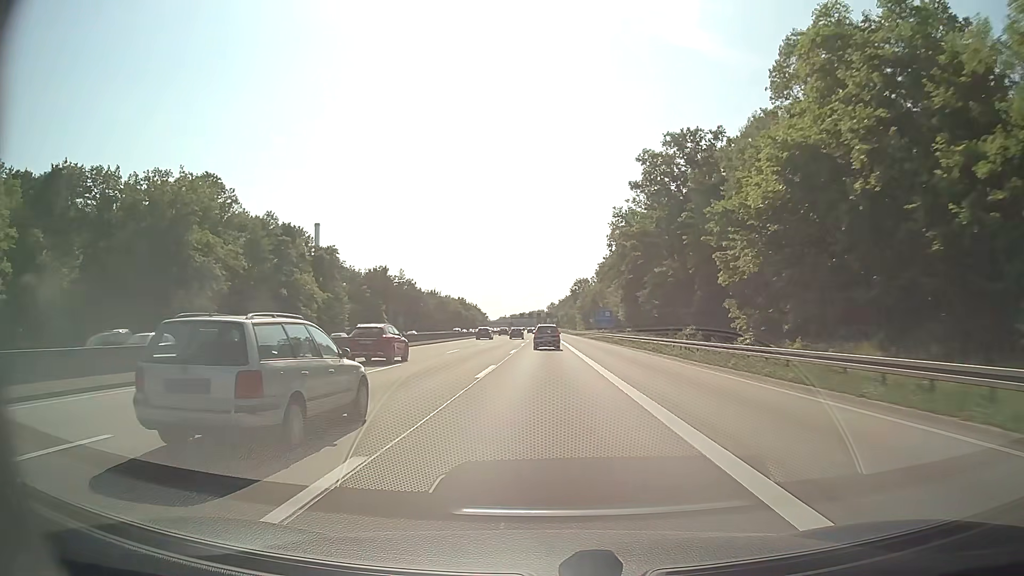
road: motorway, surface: asphalt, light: Day
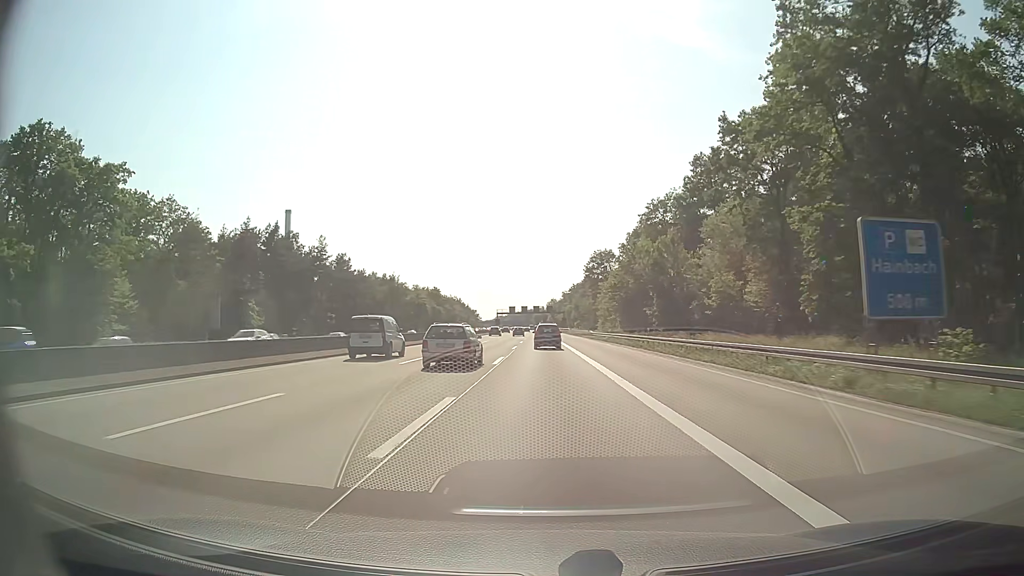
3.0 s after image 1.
(0.0, +84.2) m; 0°
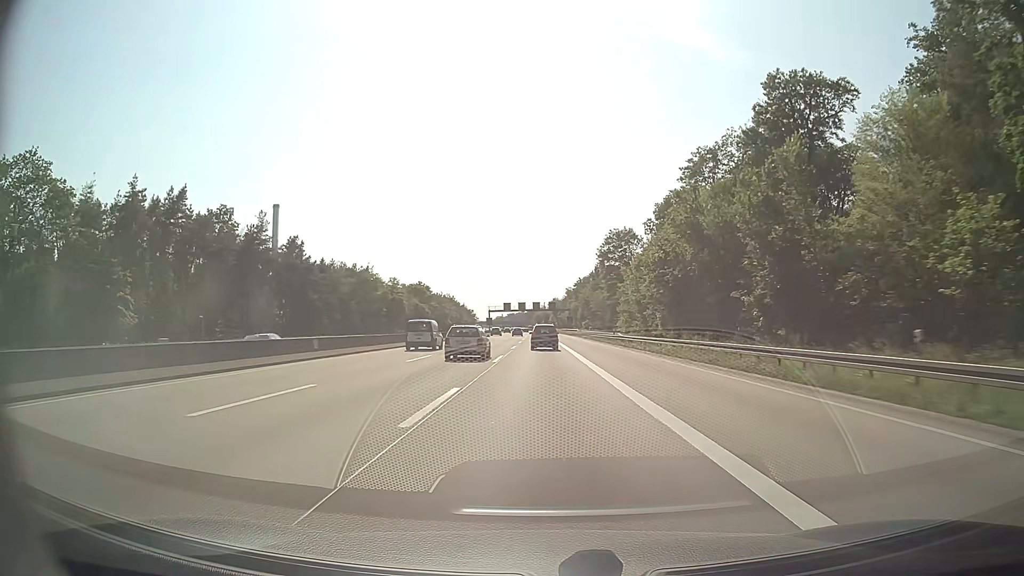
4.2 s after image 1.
(0.0, +33.7) m; 0°
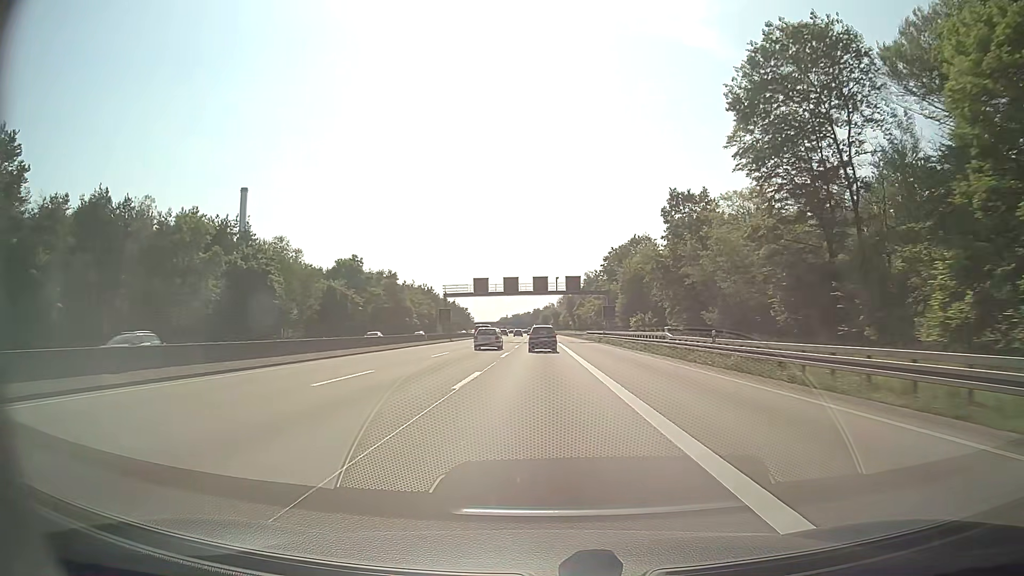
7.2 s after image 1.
(-0.5, +83.8) m; -1°
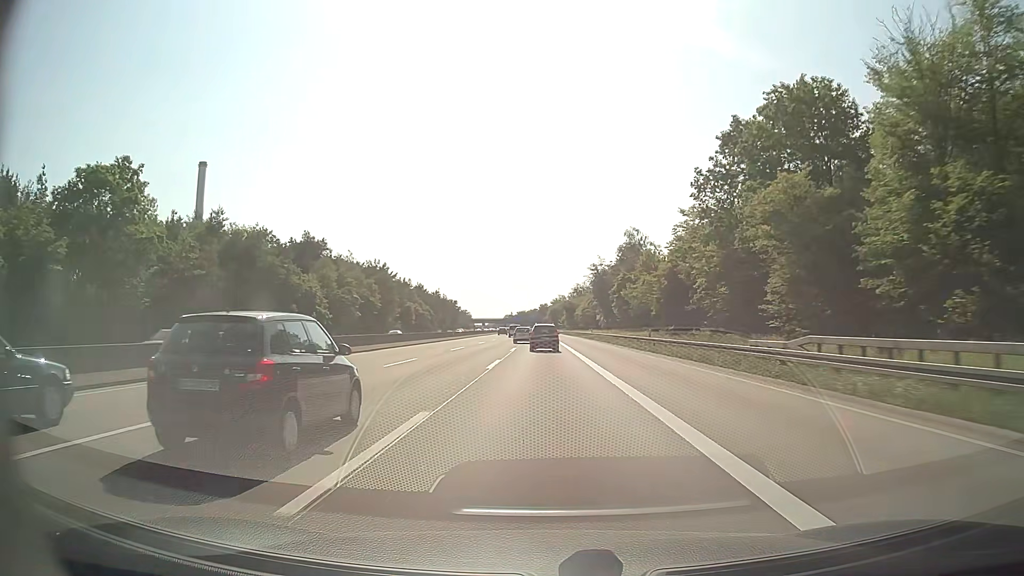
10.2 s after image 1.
(-0.6, +83.0) m; -1°
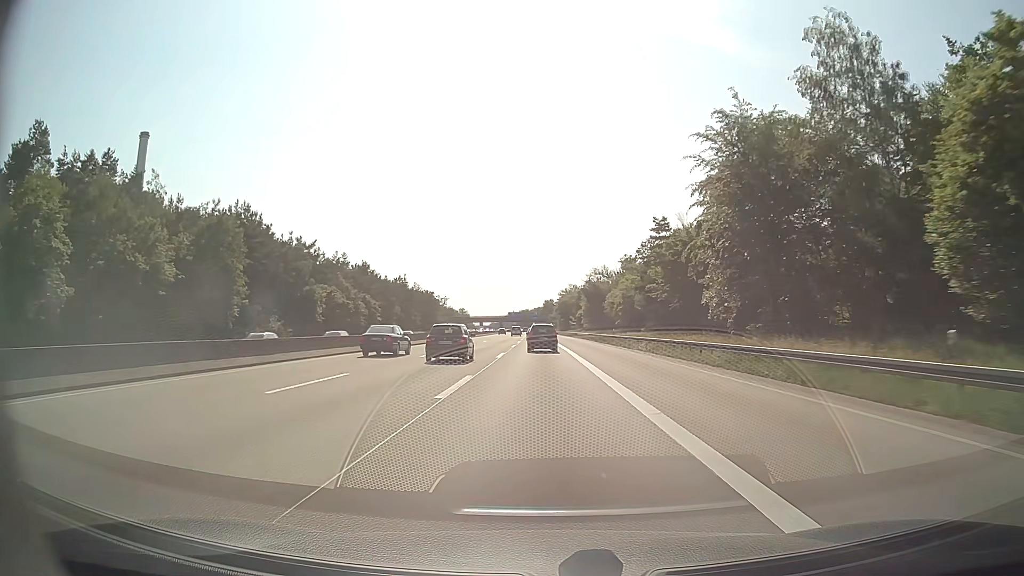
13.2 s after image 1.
(-0.4, +82.0) m; 0°
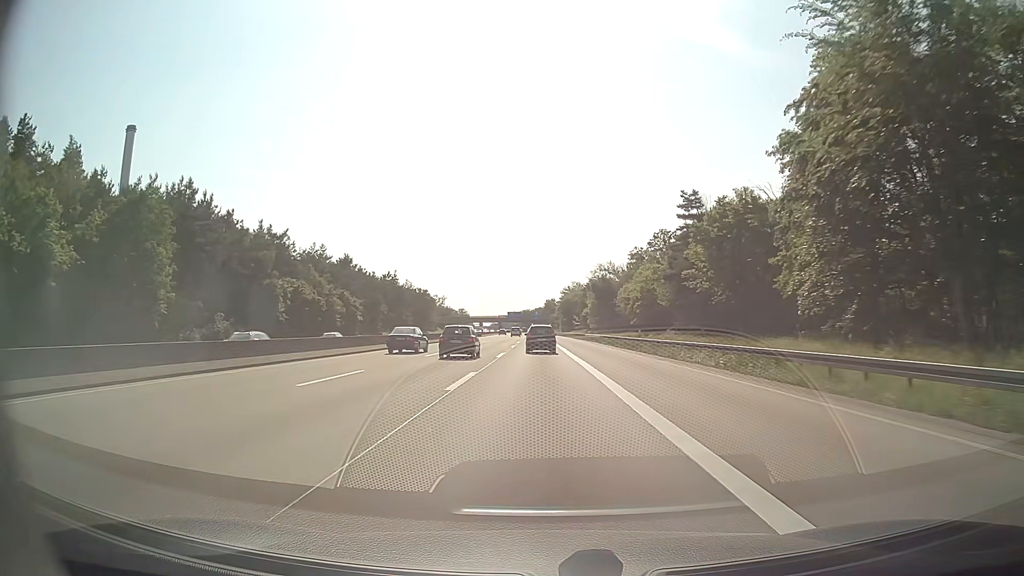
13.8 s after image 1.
(0.0, +16.3) m; 0°
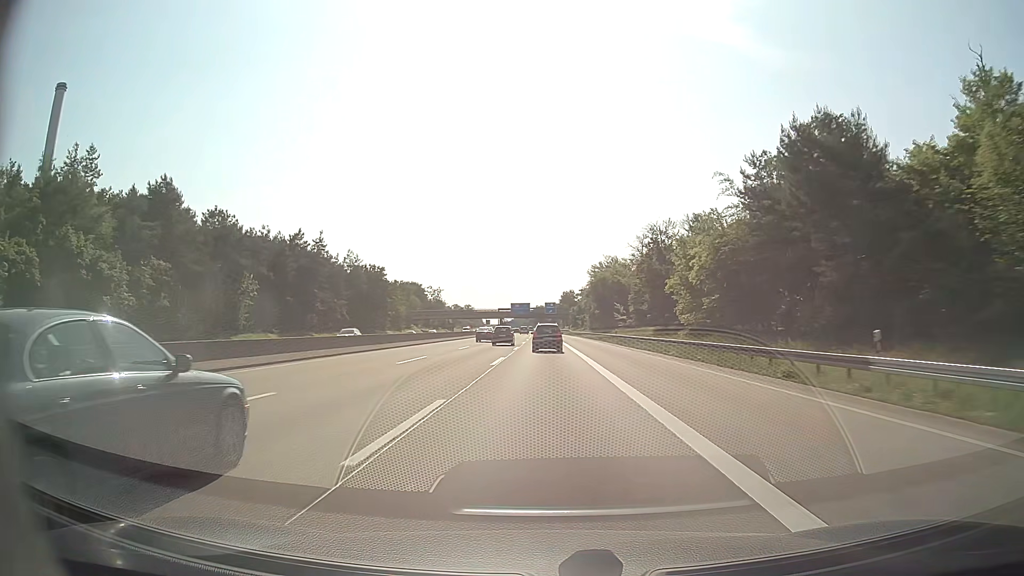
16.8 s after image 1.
(-0.9, +80.7) m; -1°
(0, +10) (0, +20) (0, +30) (0, +40) (0, +50) (0, +60) (0, +70) (0, +80) (0, +90) (0, +100) m
